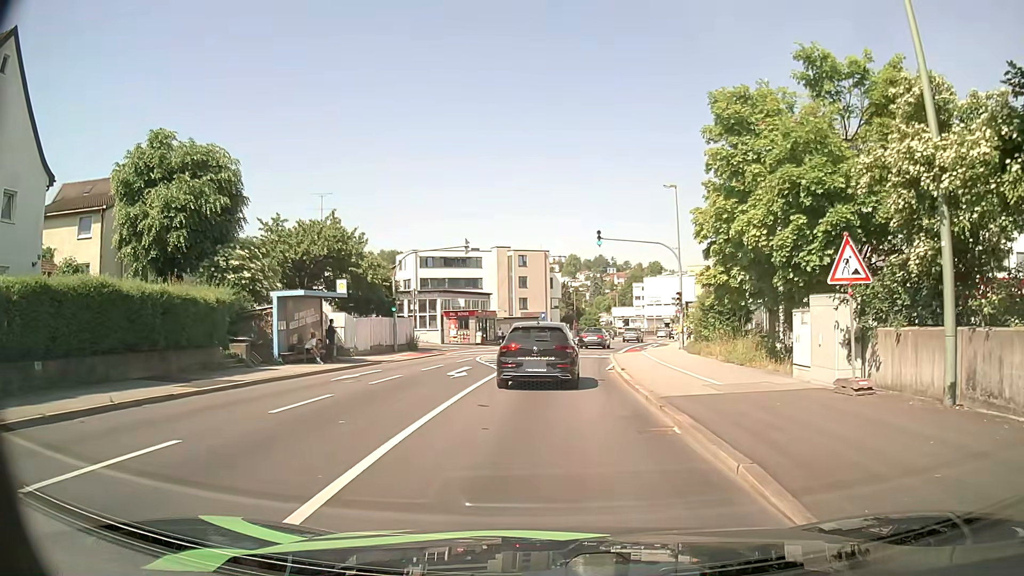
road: tertiary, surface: asphalt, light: Day
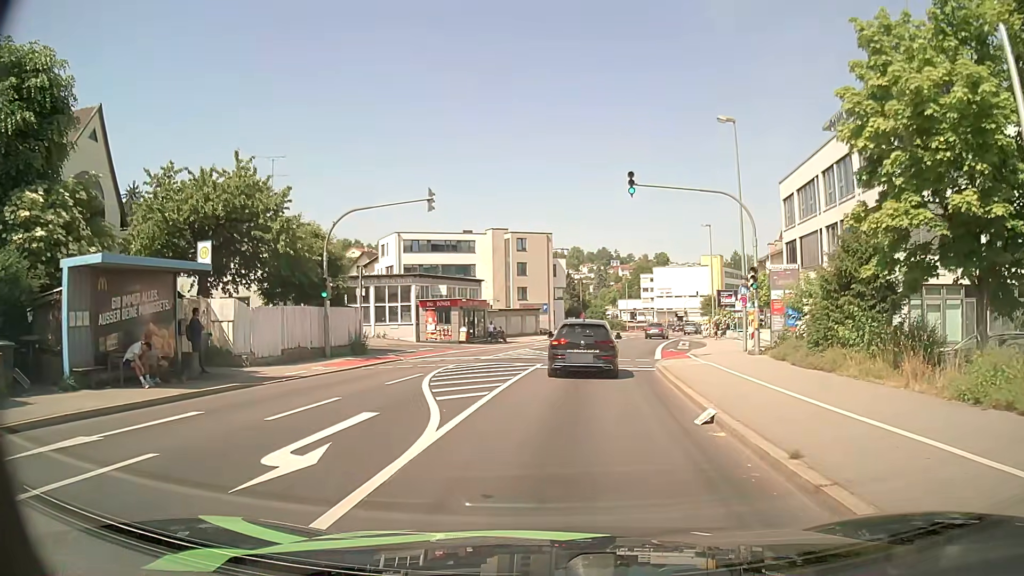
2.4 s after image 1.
(+0.2, +13.3) m; +1°
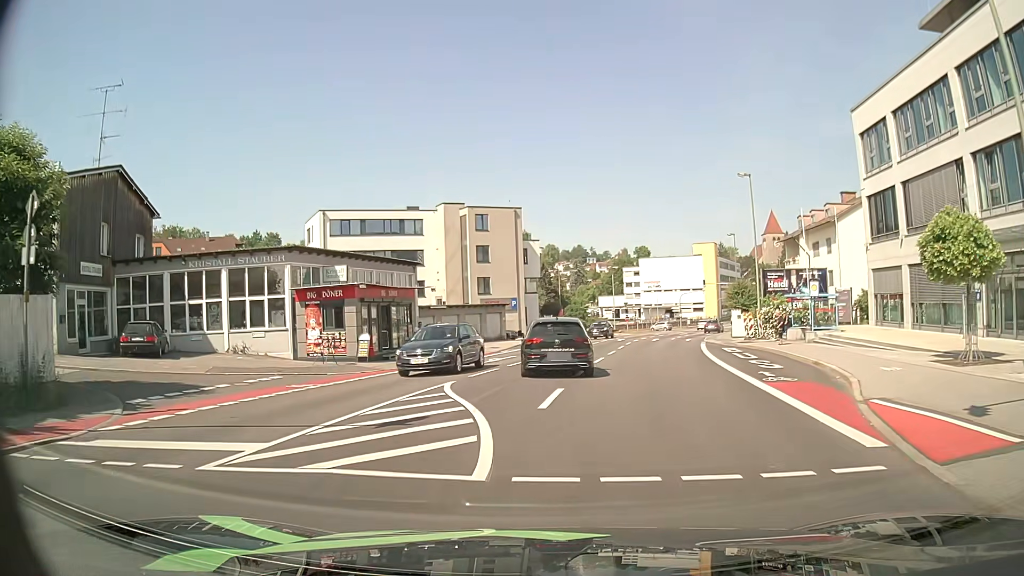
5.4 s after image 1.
(+0.4, +20.2) m; +2°
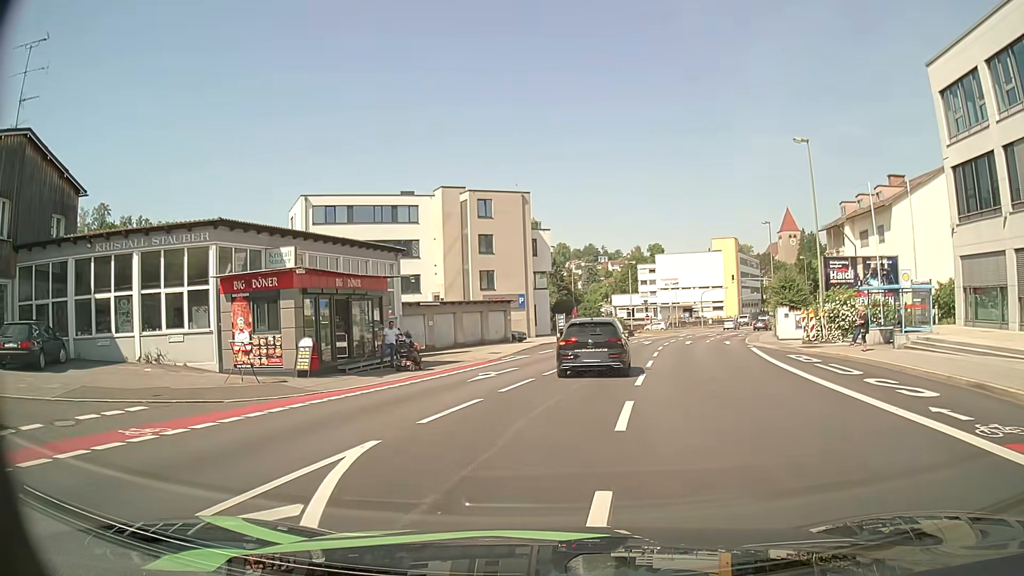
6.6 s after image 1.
(-0.1, +8.2) m; -1°
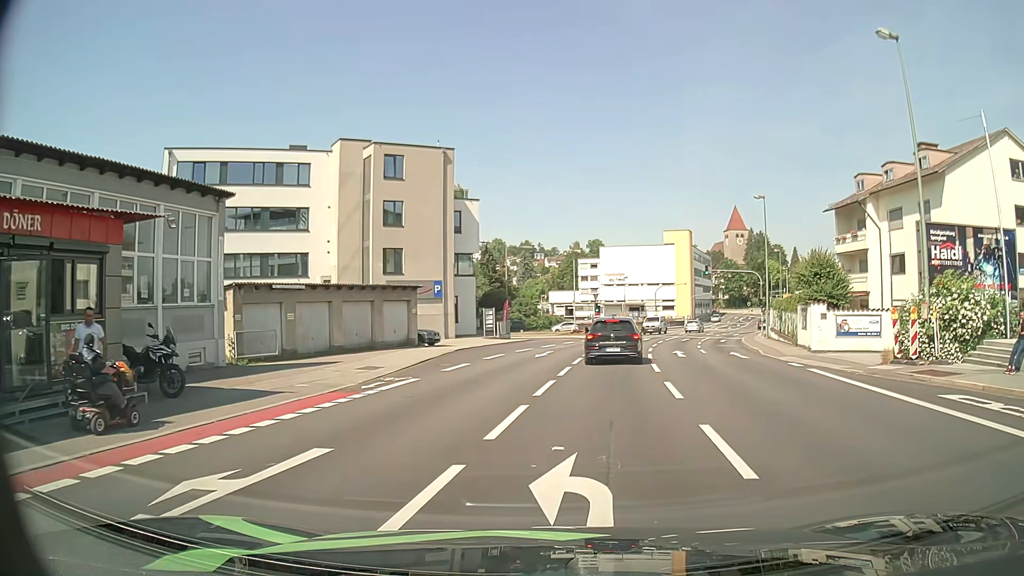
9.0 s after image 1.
(+0.5, +14.6) m; +5°
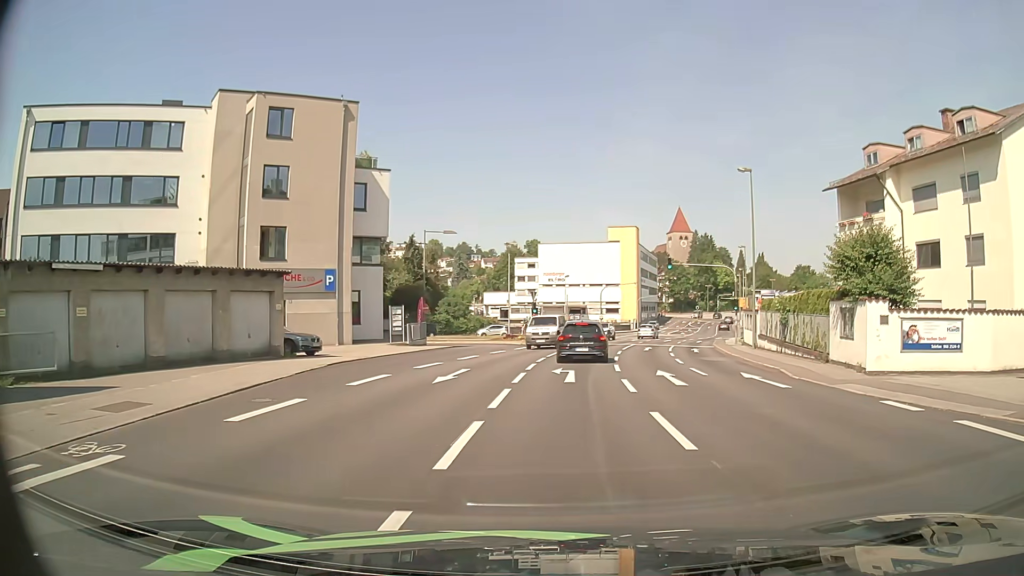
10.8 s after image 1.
(+0.6, +10.8) m; +6°
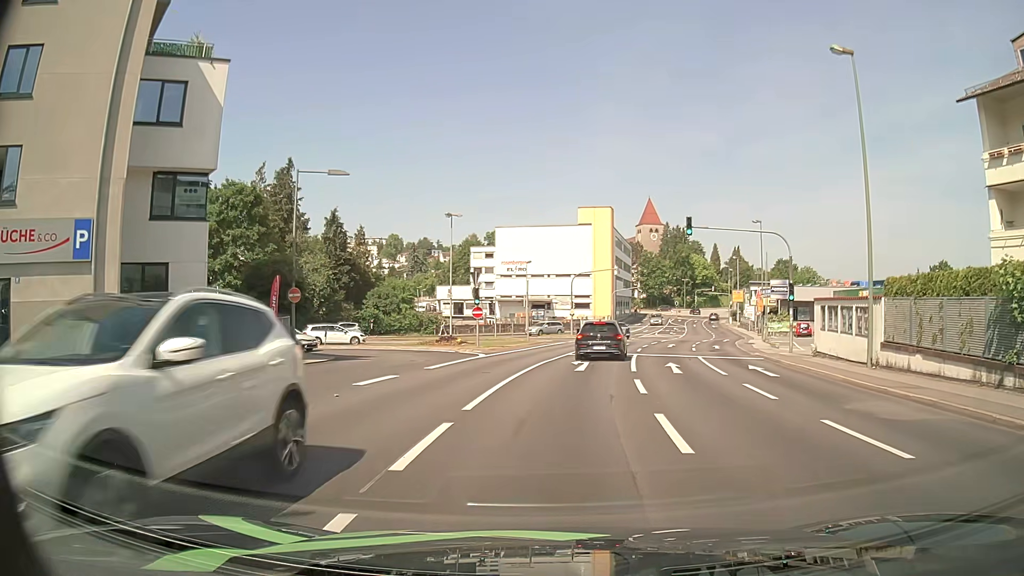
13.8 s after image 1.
(+0.5, +18.3) m; +3°
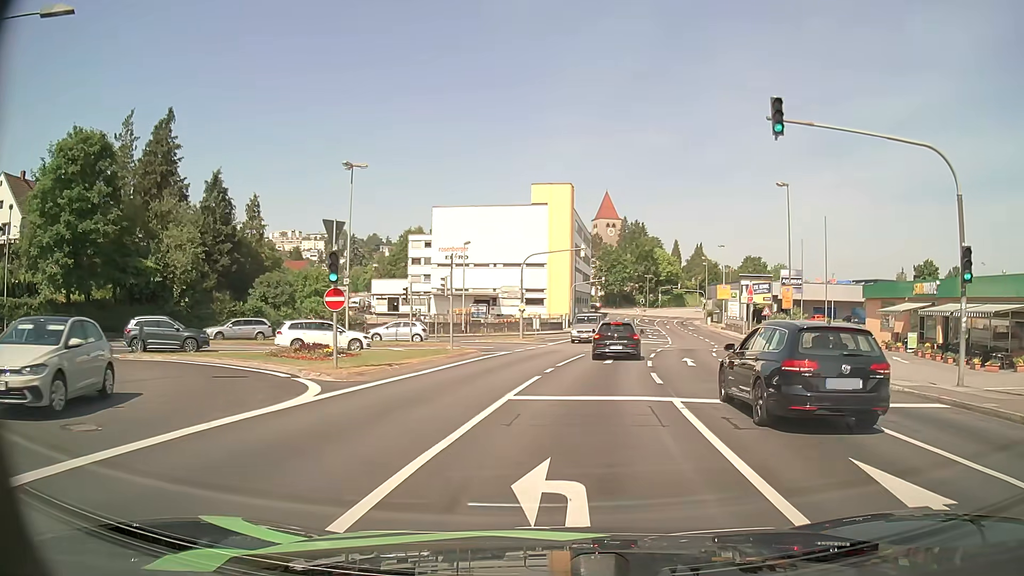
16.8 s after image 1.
(+0.6, +17.3) m; +5°
(0, +10) (+1, +20) (+3, +30) (+1, +40) (-6, +46) (-16, +45) (-23, +38) (-29, +30) (-36, +22) (-42, +15) m
